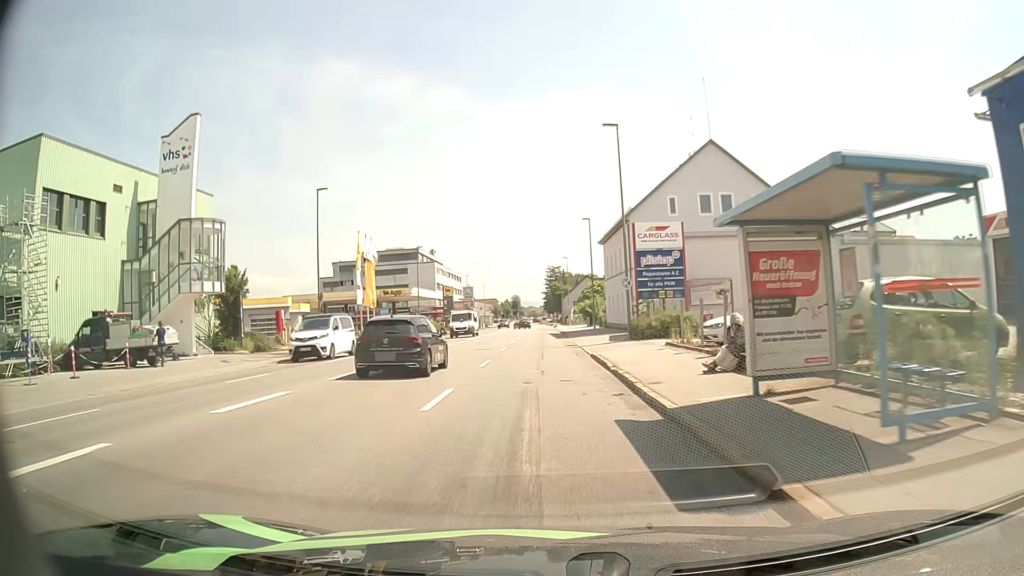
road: tertiary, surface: asphalt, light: Day
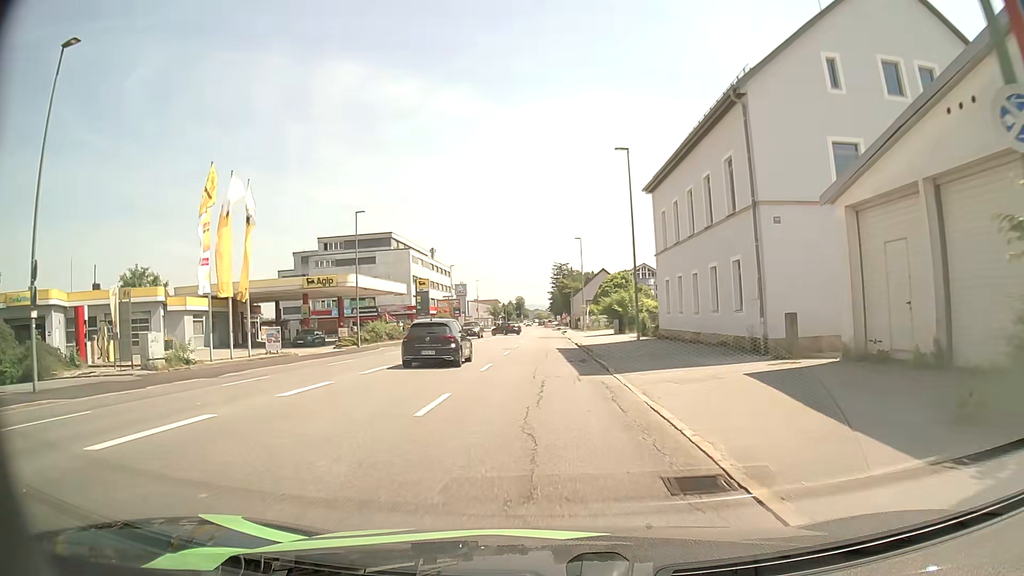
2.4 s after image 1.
(-0.1, +27.2) m; -1°
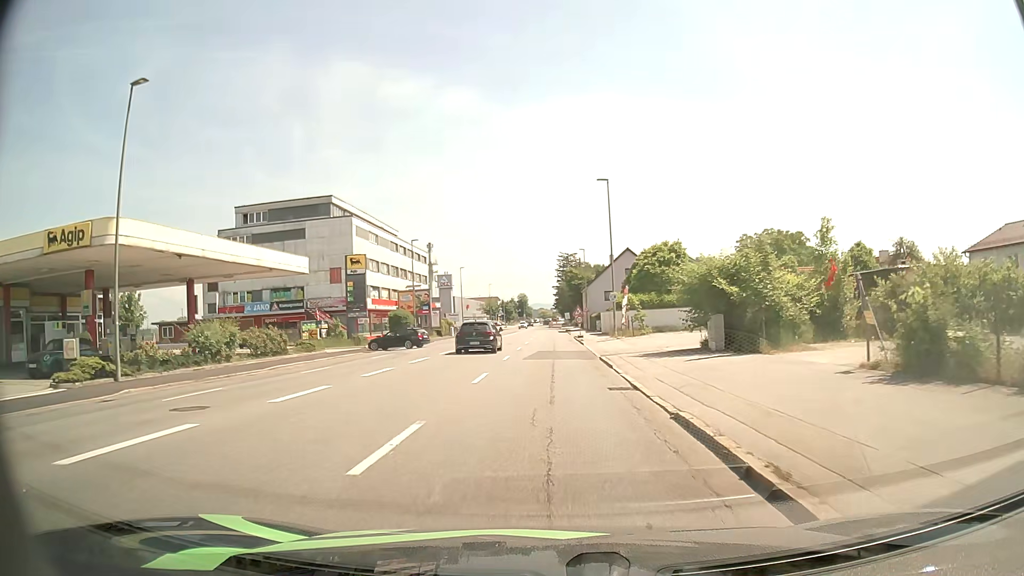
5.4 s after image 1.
(-0.1, +30.8) m; 0°
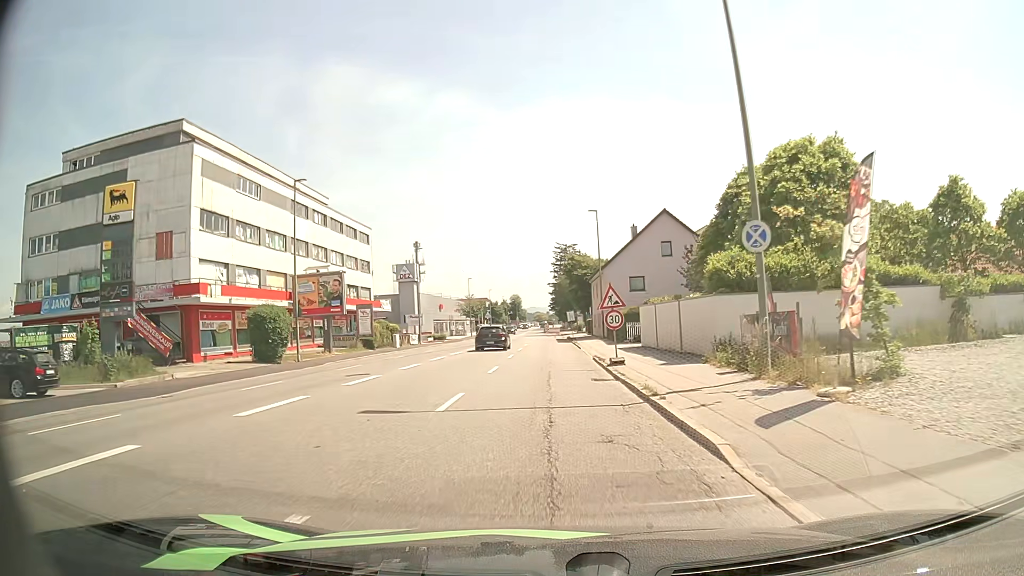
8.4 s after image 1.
(+0.1, +31.5) m; 0°
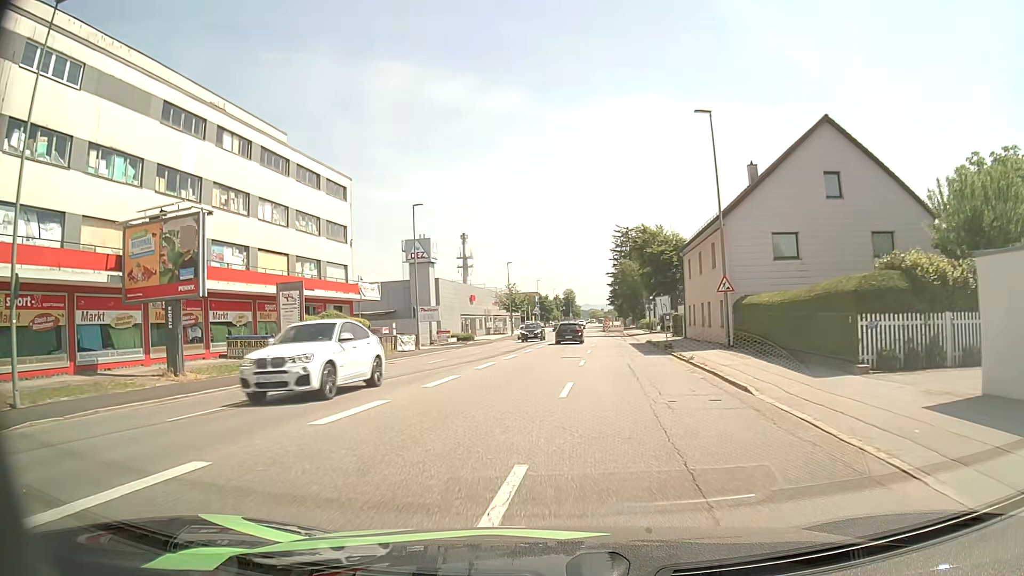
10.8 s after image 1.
(-1.0, +25.3) m; -5°
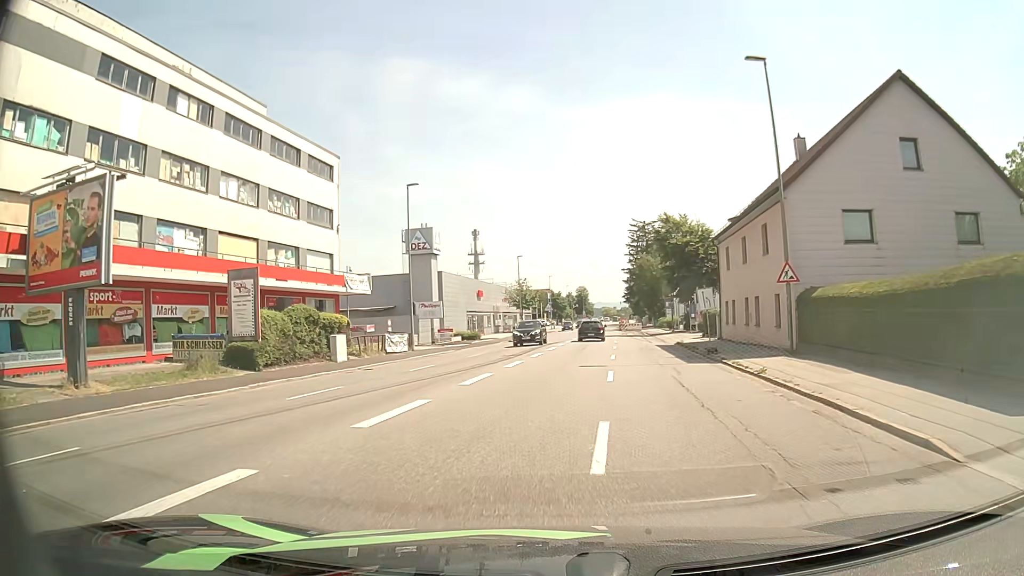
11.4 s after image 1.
(-0.1, +6.3) m; -1°
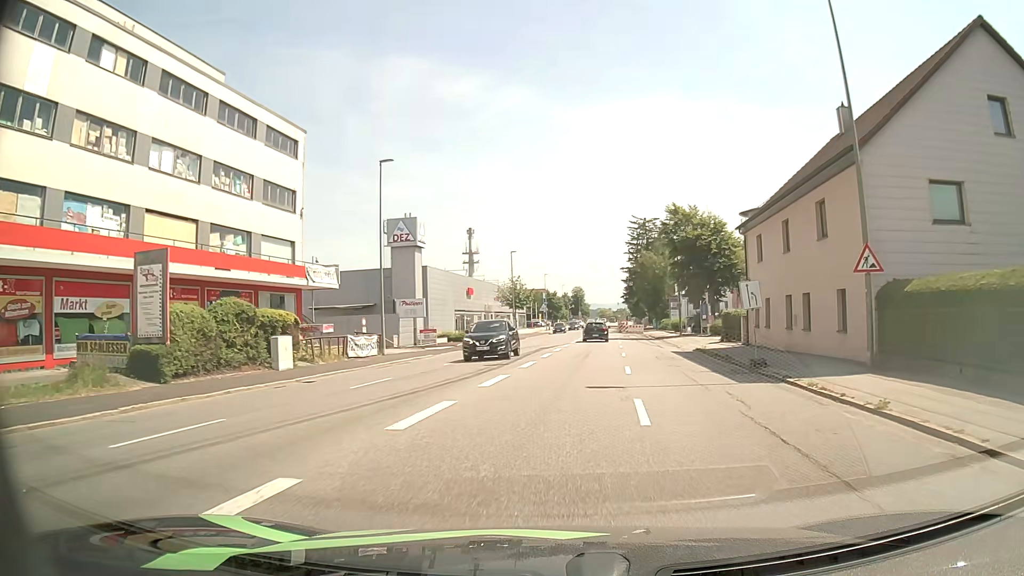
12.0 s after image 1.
(0.0, +6.2) m; 0°
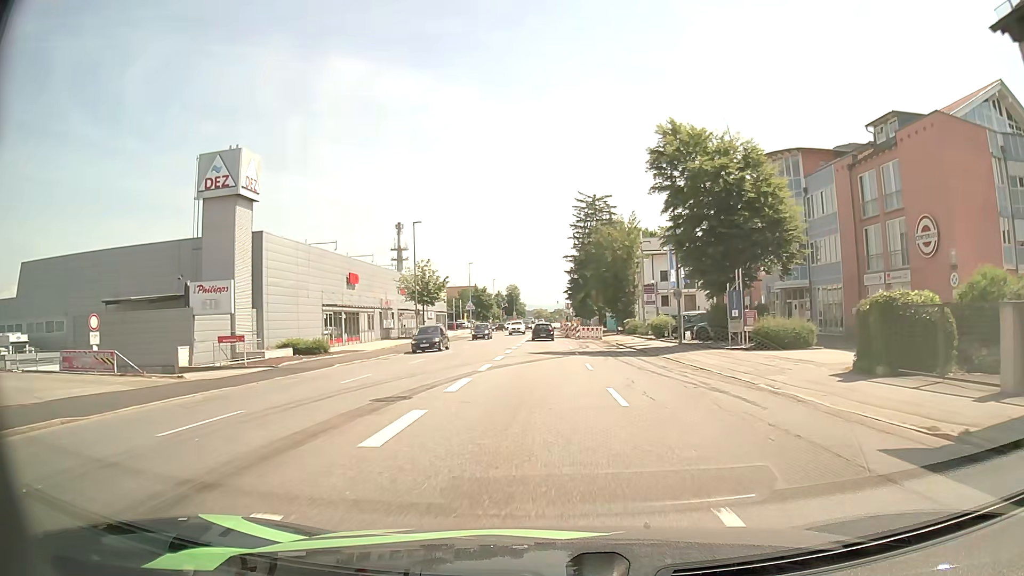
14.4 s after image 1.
(+1.4, +25.1) m; +5°
(0, +10) (0, +20) (0, +30) (0, +40) (0, +50) (0, +60) (0, +70) (0, +80) (0, +90) (0, +100) m
